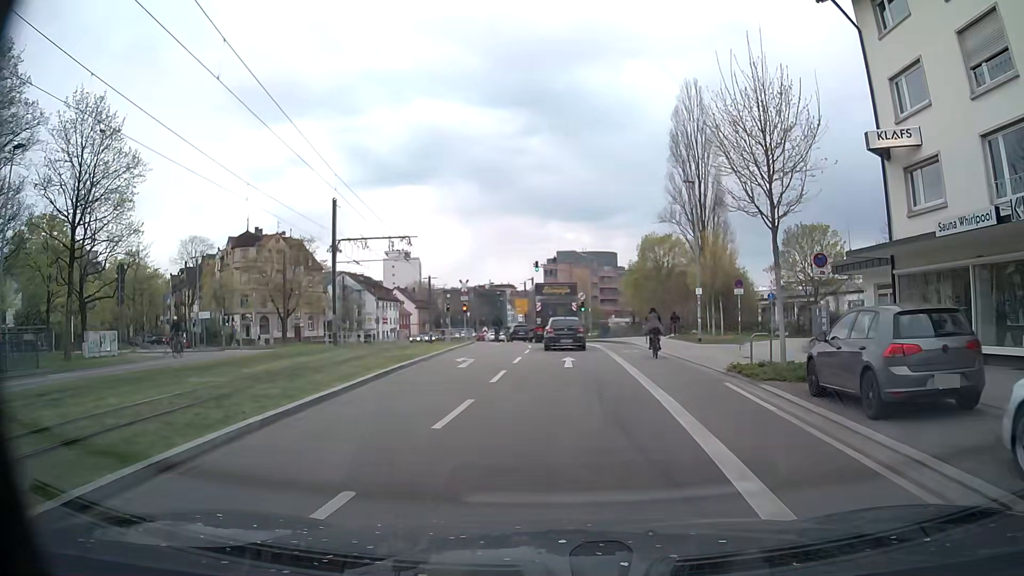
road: secondary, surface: asphalt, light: Day
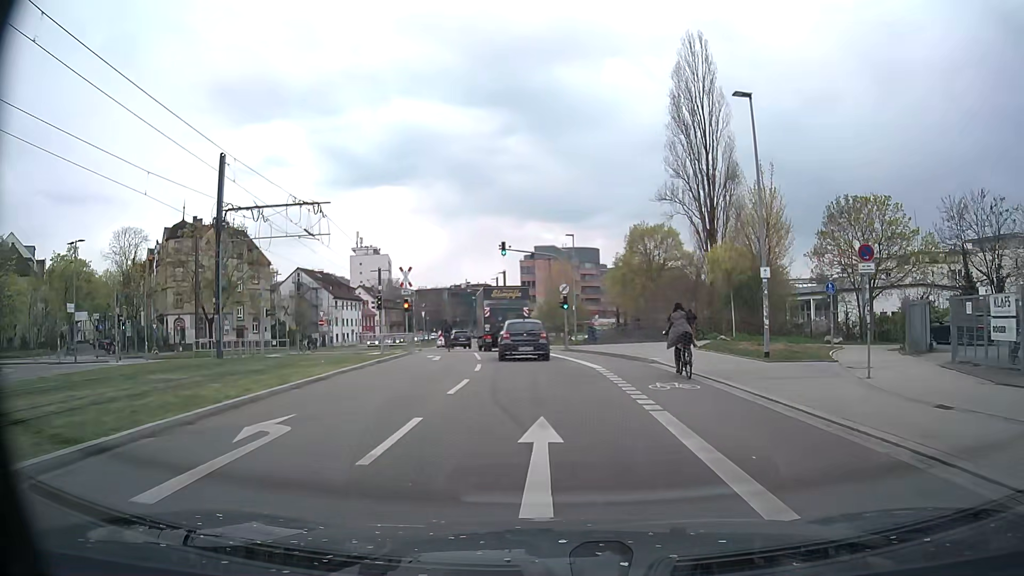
(+0.4, +14.2) m; +2°
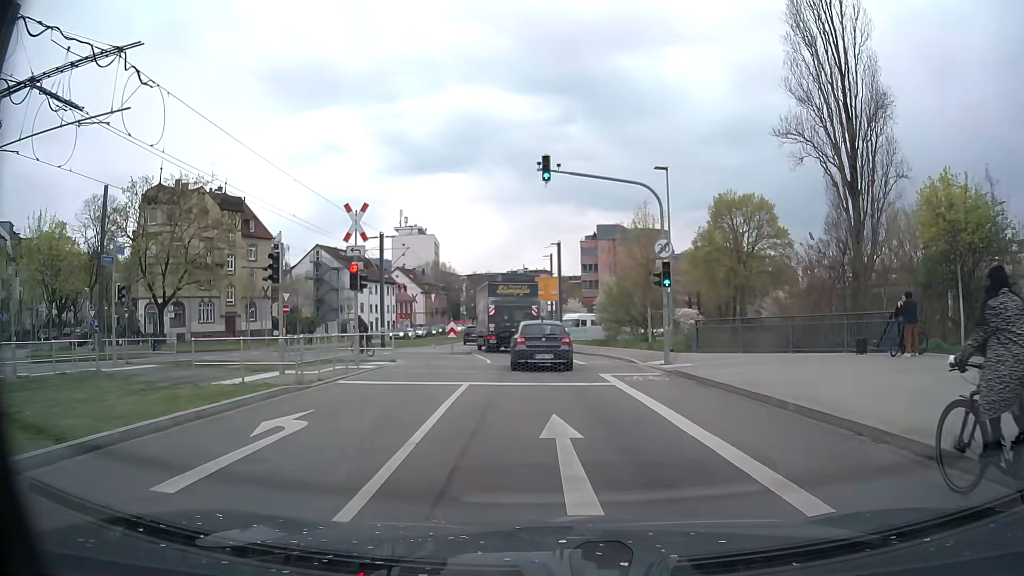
(-0.7, +19.9) m; -5°
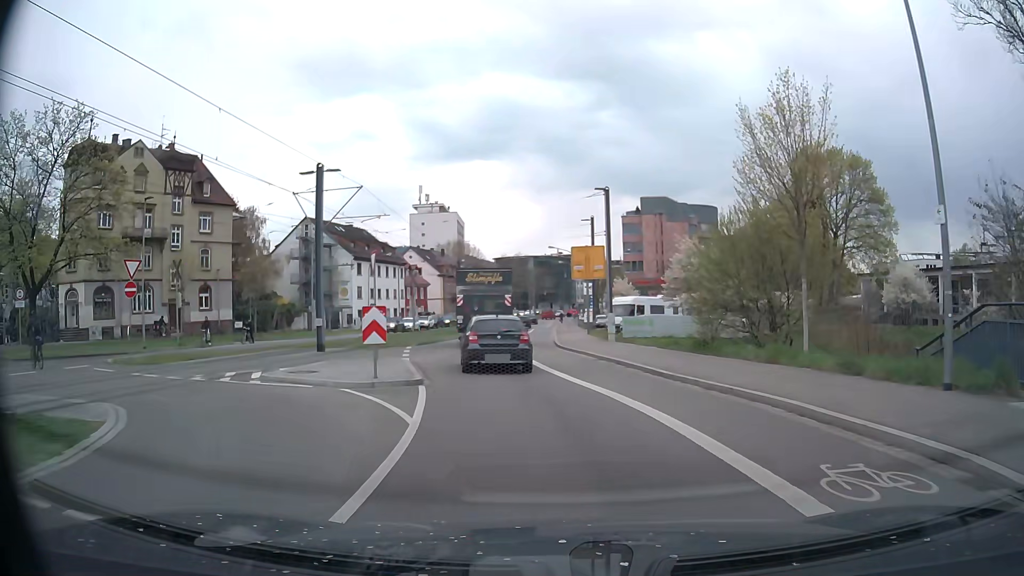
(-0.5, +19.4) m; -2°
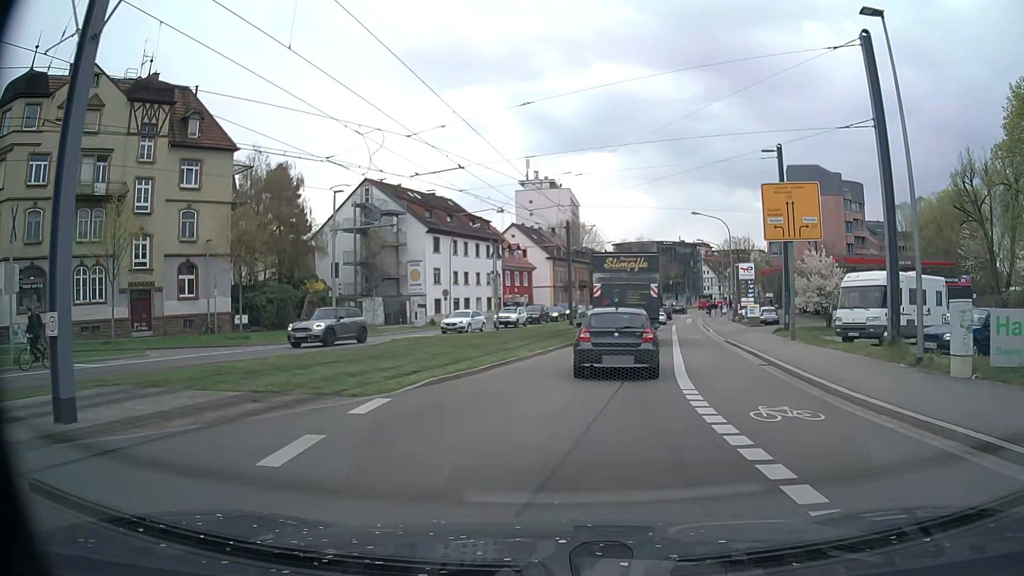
(-2.4, +22.1) m; -11°
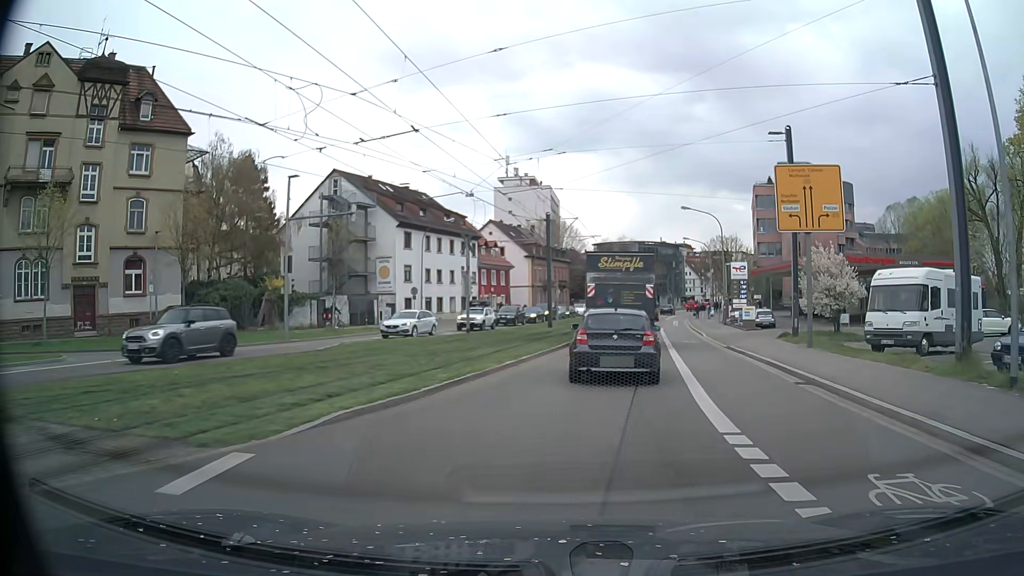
(+0.1, +4.2) m; +3°
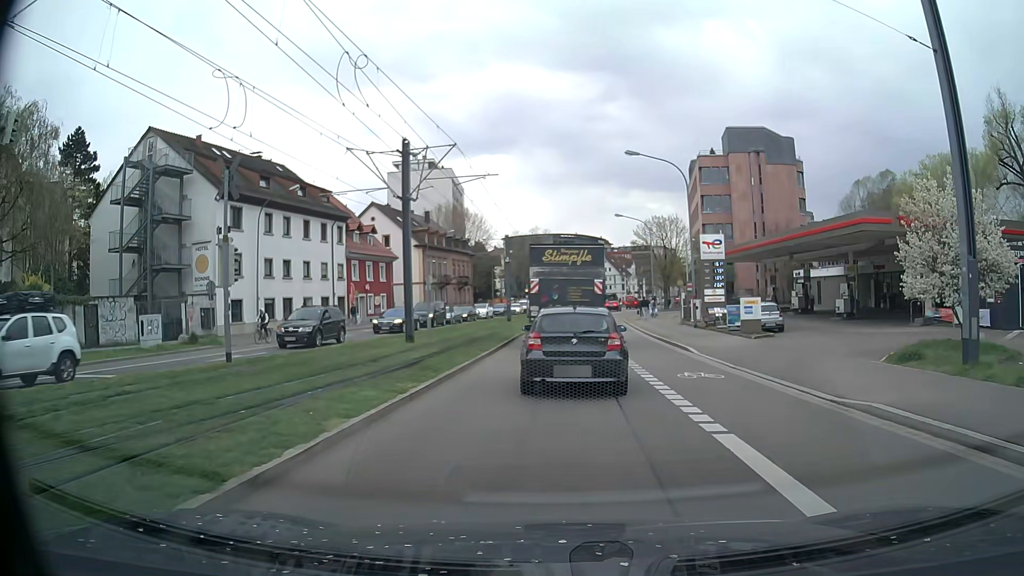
(+1.3, +19.1) m; +7°
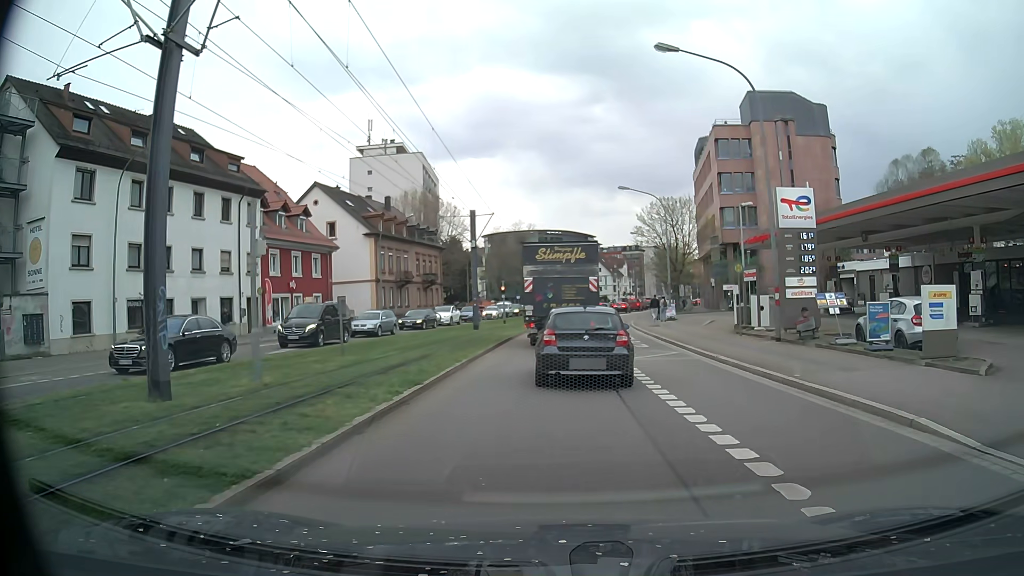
(0.0, +15.6) m; +1°
